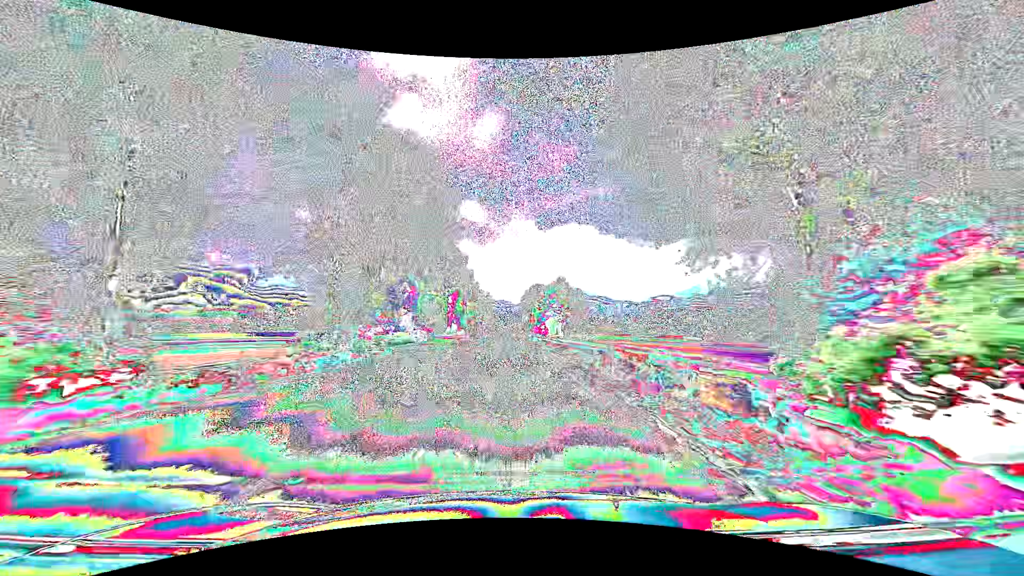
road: primary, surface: asphalt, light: Day
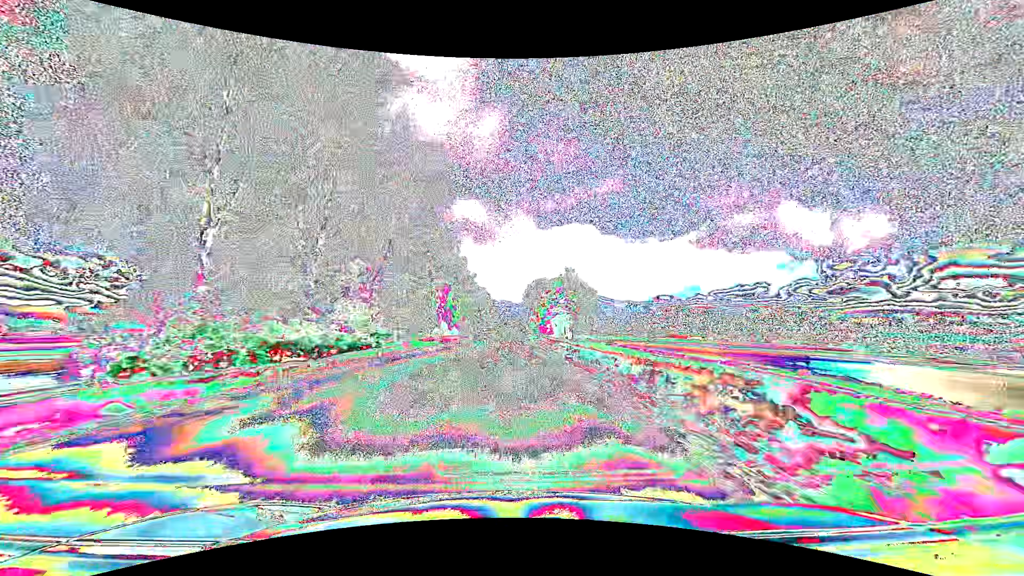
(-0.1, +15.8) m; 0°
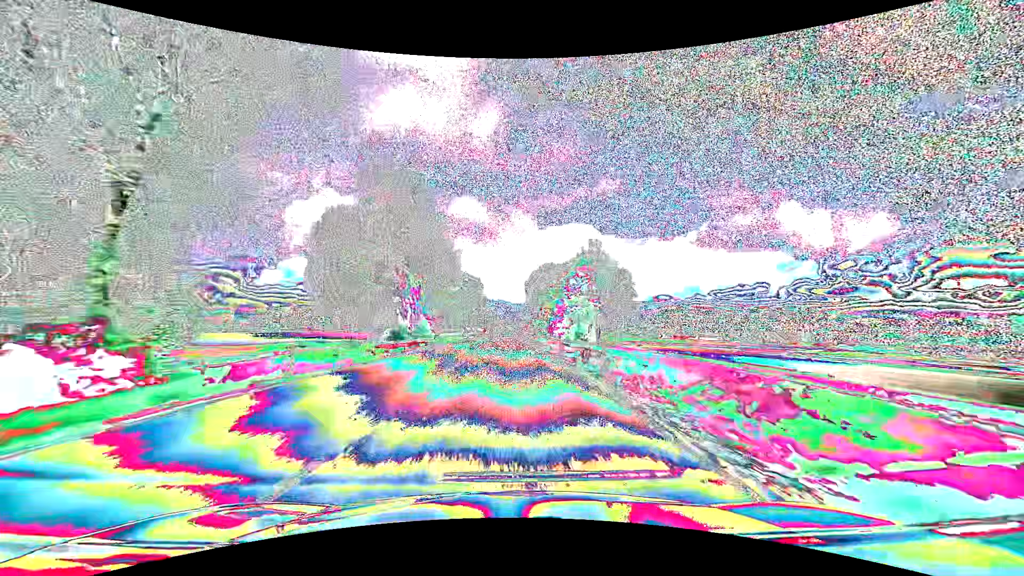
(+0.2, +31.7) m; 0°
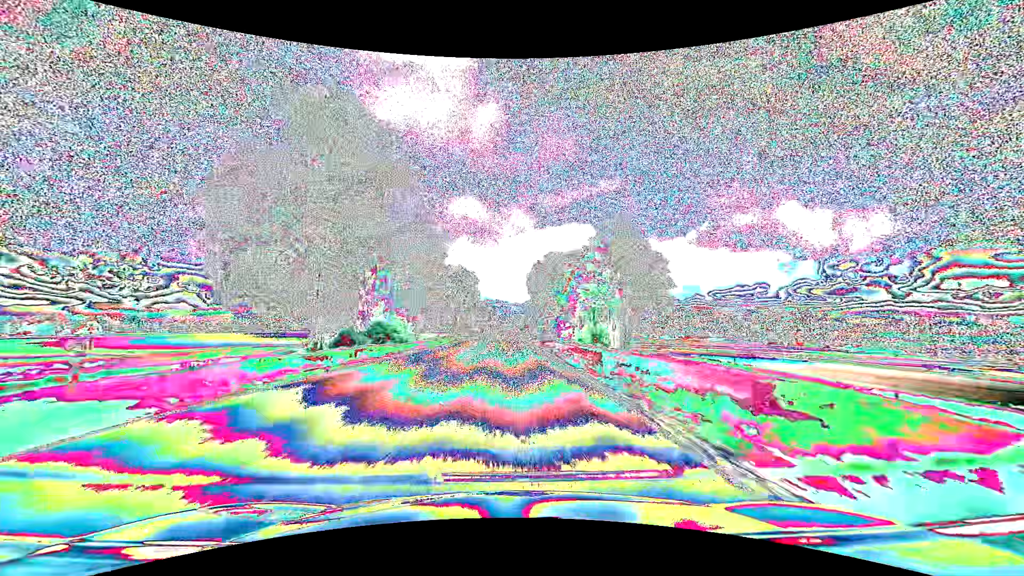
(0.0, +15.8) m; 0°
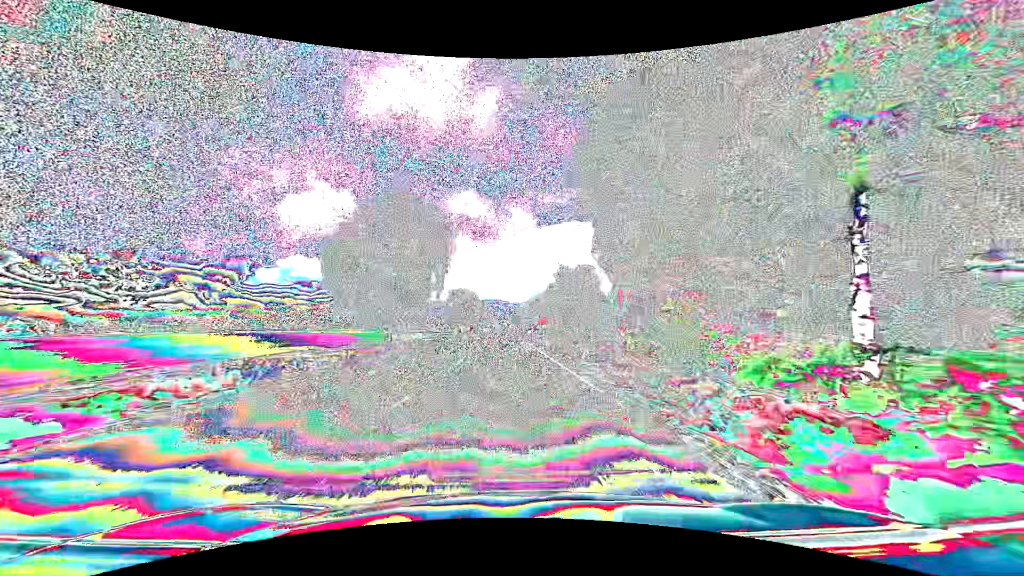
(+0.1, +63.3) m; 0°
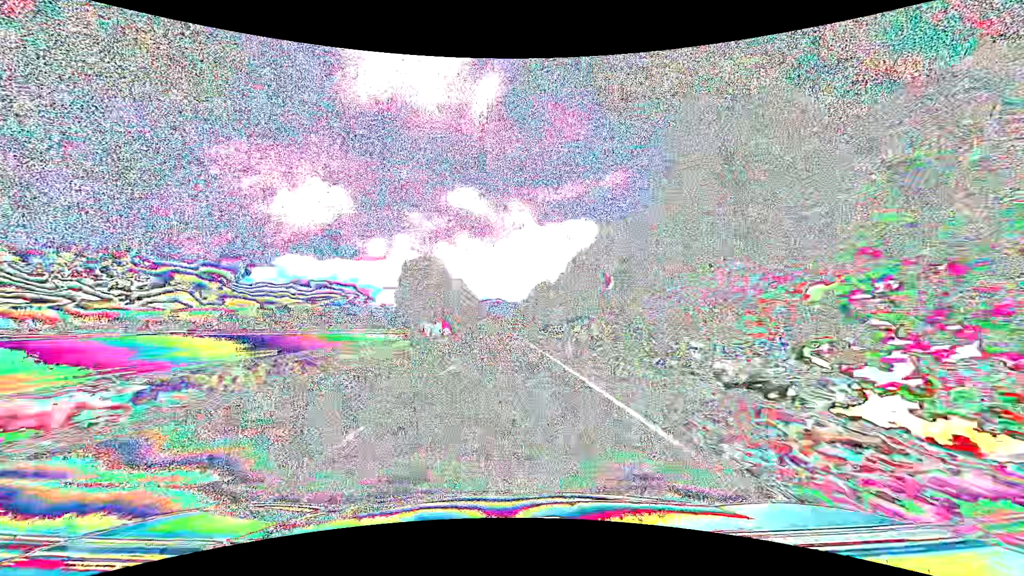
(-0.1, +63.3) m; 0°
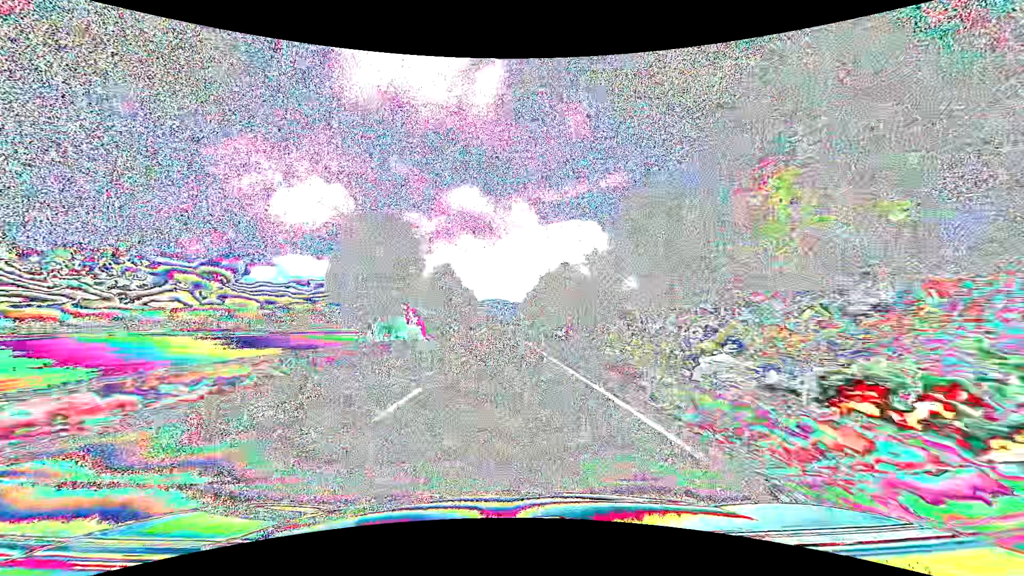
(0.0, +31.6) m; 0°
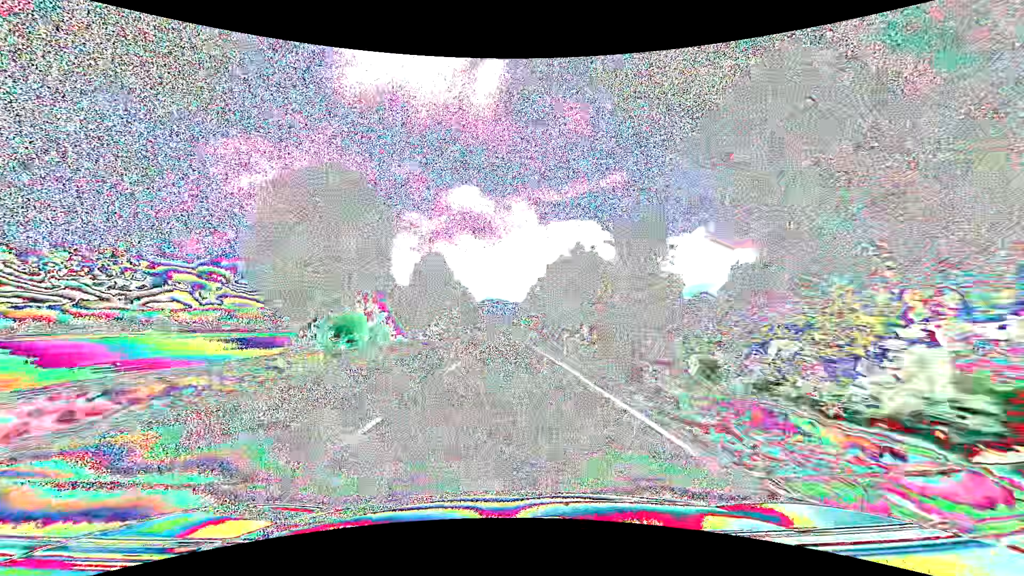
(0.0, +15.8) m; 0°
(0, +10) (0, +20) (0, +30) (0, +40) (0, +50) (0, +60) (0, +70) (0, +80) (0, +90) (0, +100) m
